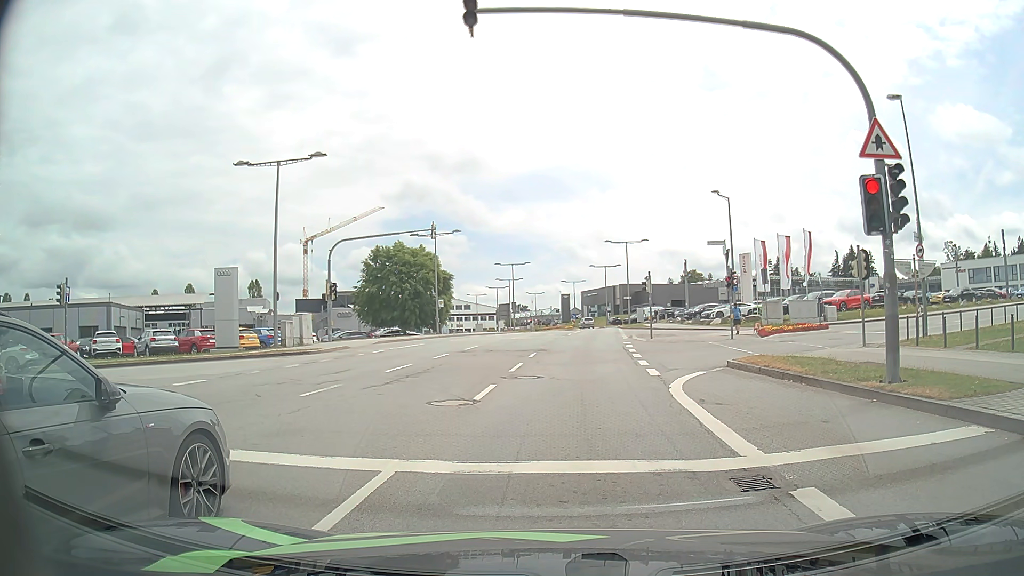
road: secondary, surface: asphalt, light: Day
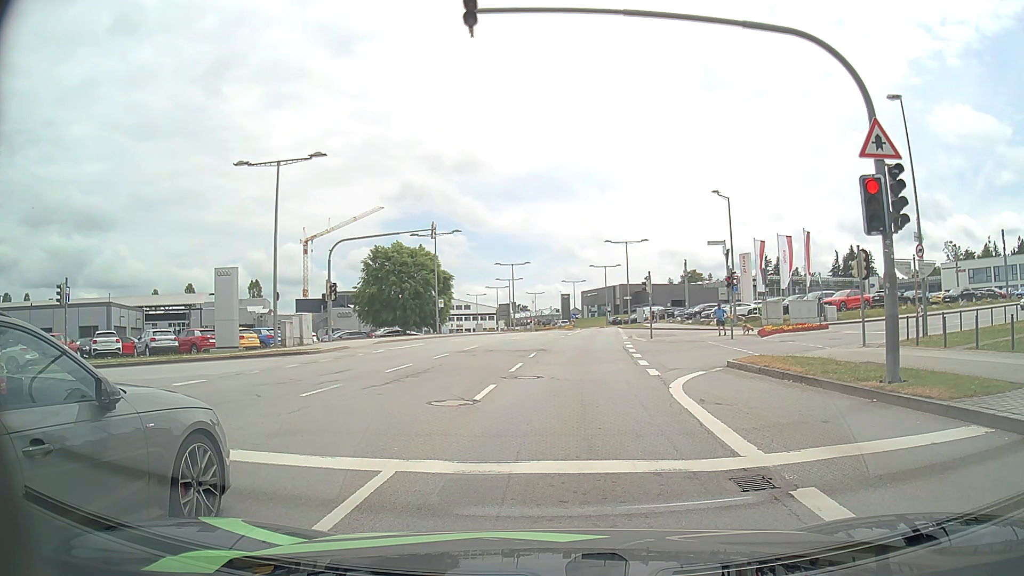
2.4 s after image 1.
(0.0, 0.0) m; 0°
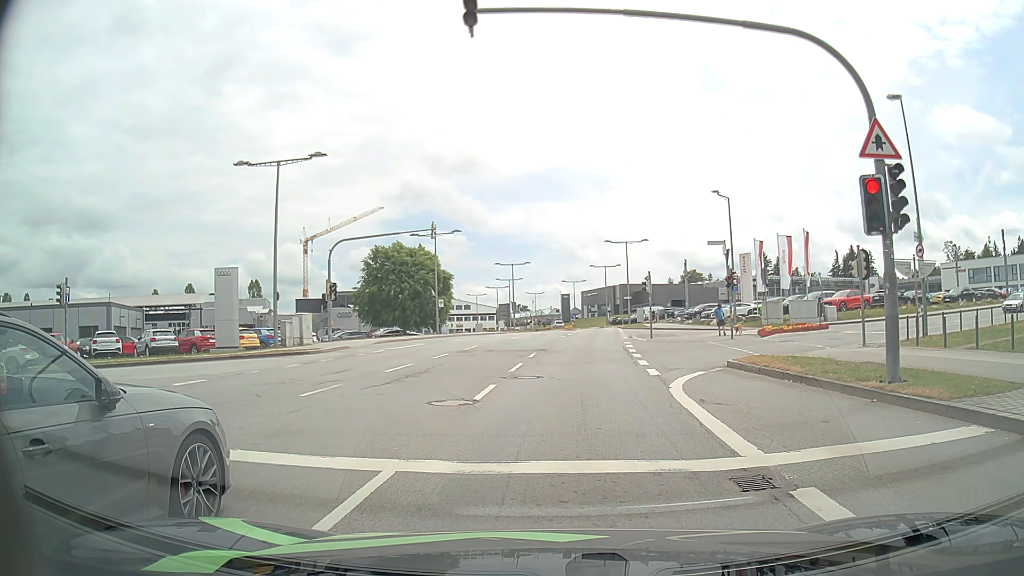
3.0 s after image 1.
(0.0, 0.0) m; 0°
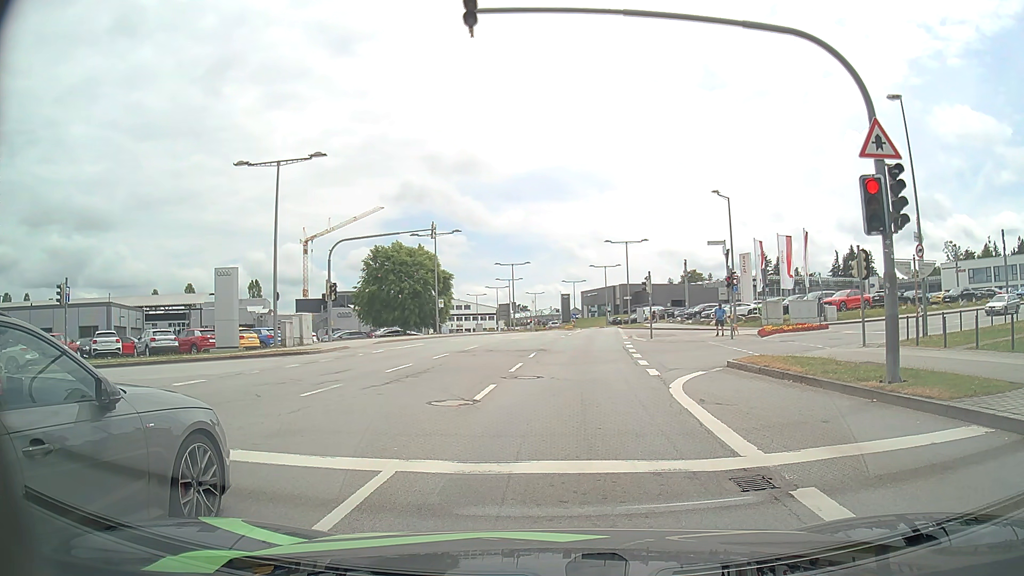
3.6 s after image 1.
(0.0, 0.0) m; 0°
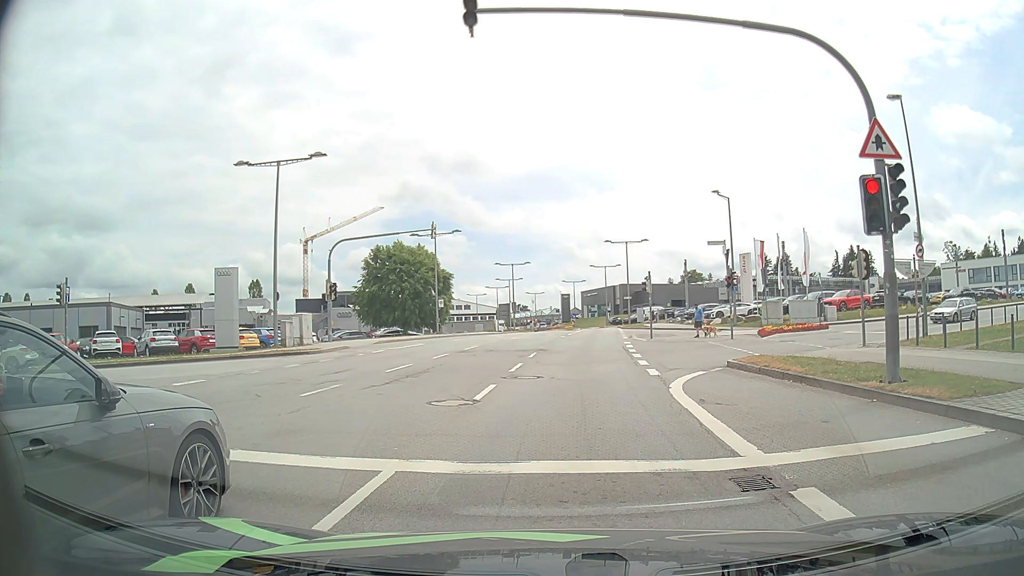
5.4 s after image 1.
(0.0, 0.0) m; 0°
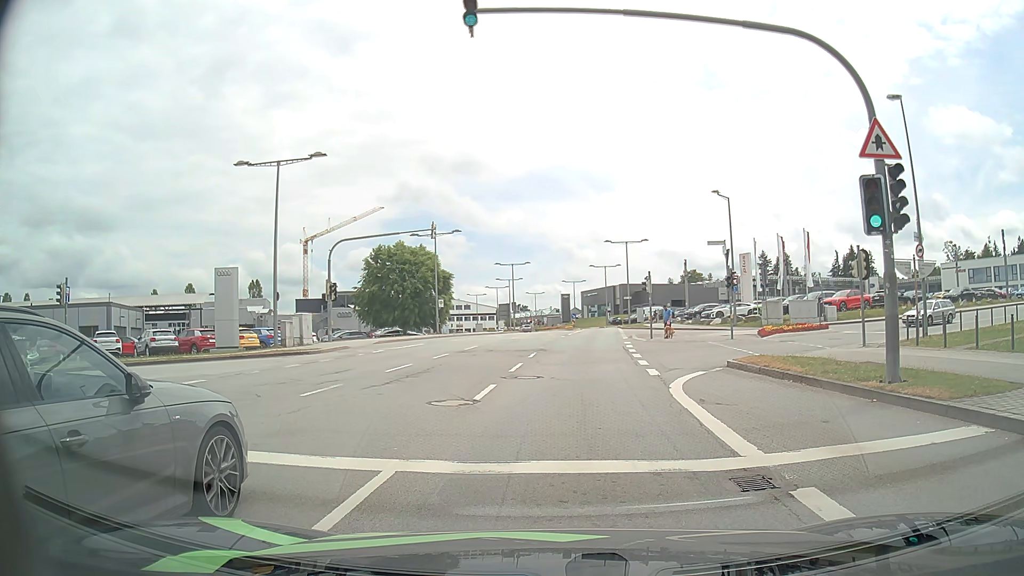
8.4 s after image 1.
(0.0, 0.0) m; 0°
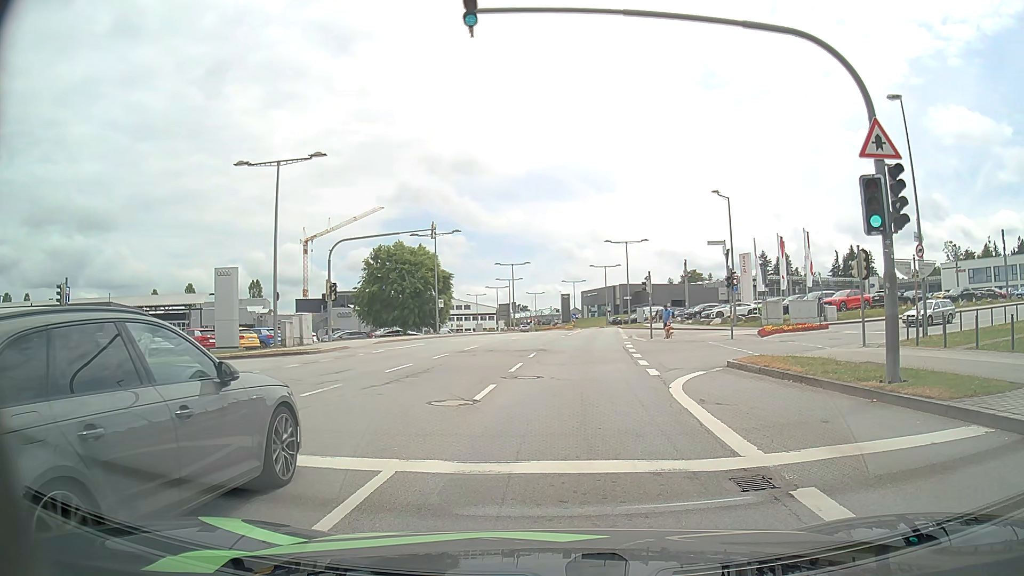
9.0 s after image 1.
(0.0, 0.0) m; 0°
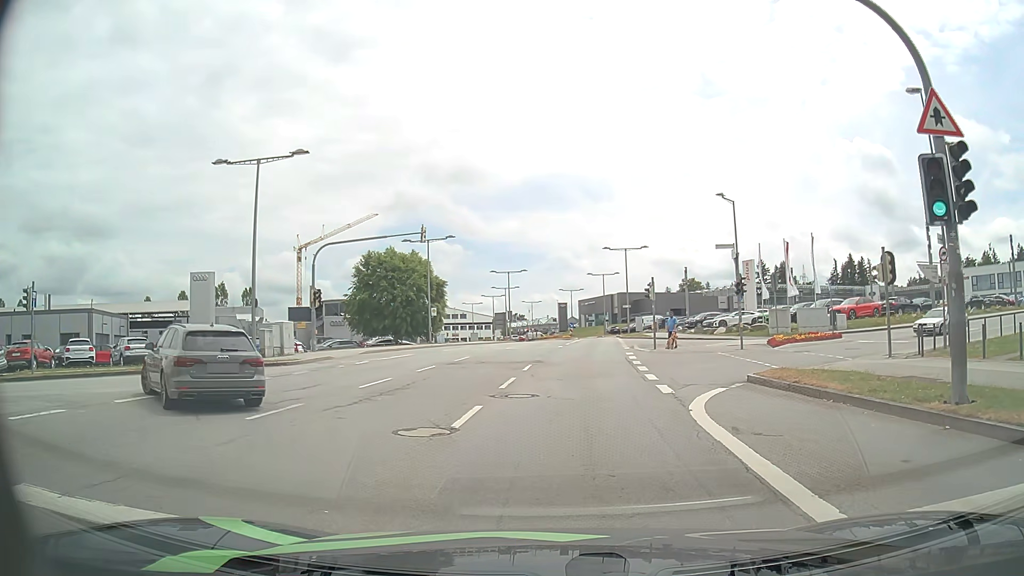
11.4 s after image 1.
(0.0, +2.4) m; 0°
(0, +10) (+1, +20) (+2, +30) (+3, +40) (+4, +50) (+5, +60) (+5, +70) (+6, +80) (+6, +90) (+6, +100) m
